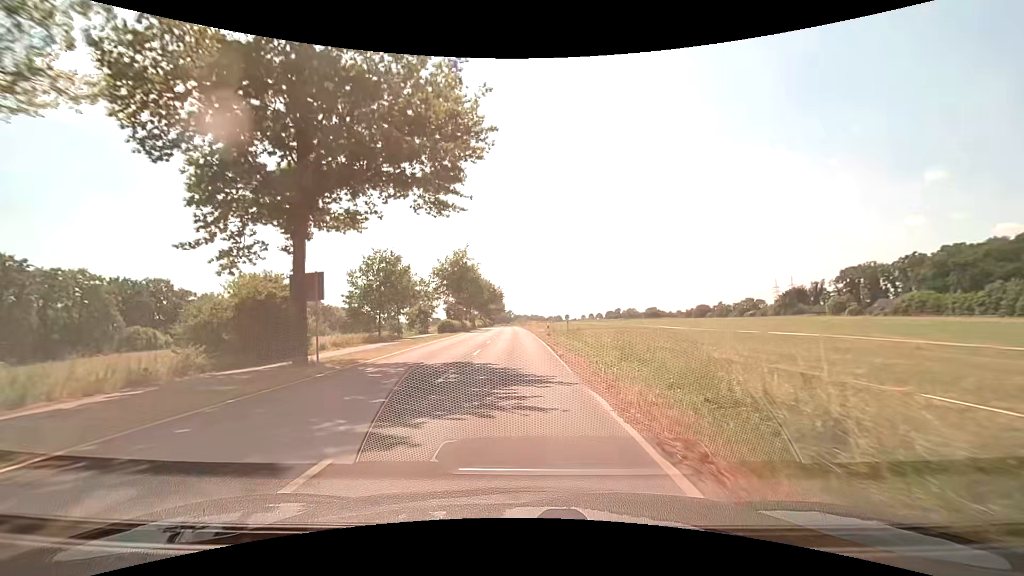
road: unclassified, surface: asphalt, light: Day
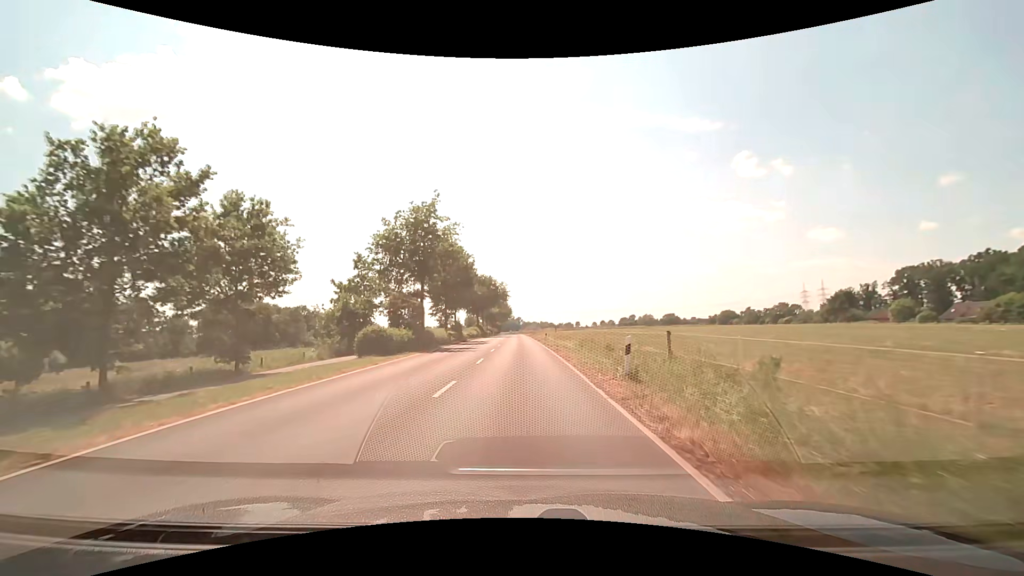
(-0.3, +28.5) m; -1°
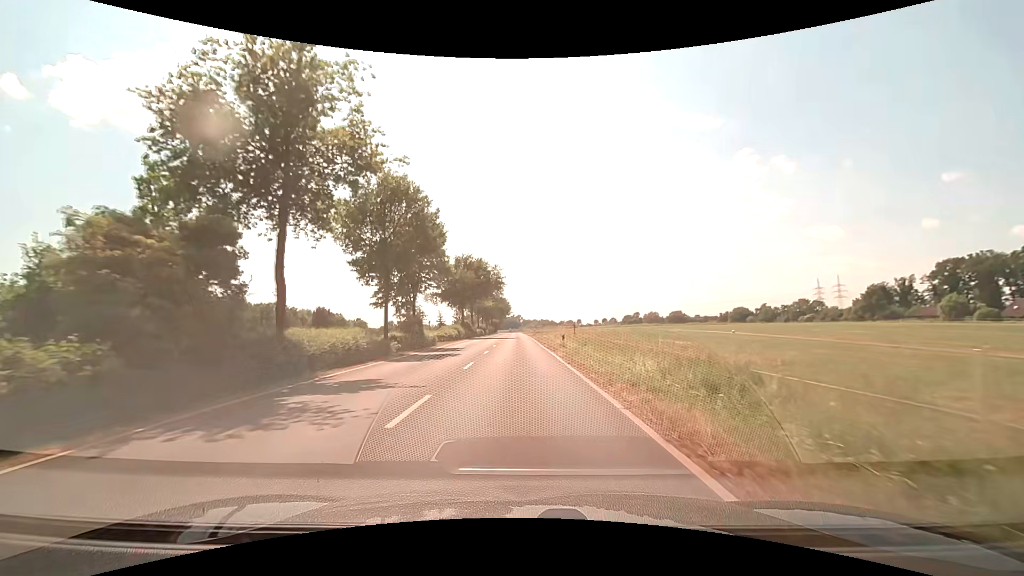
(-0.1, +21.1) m; 0°
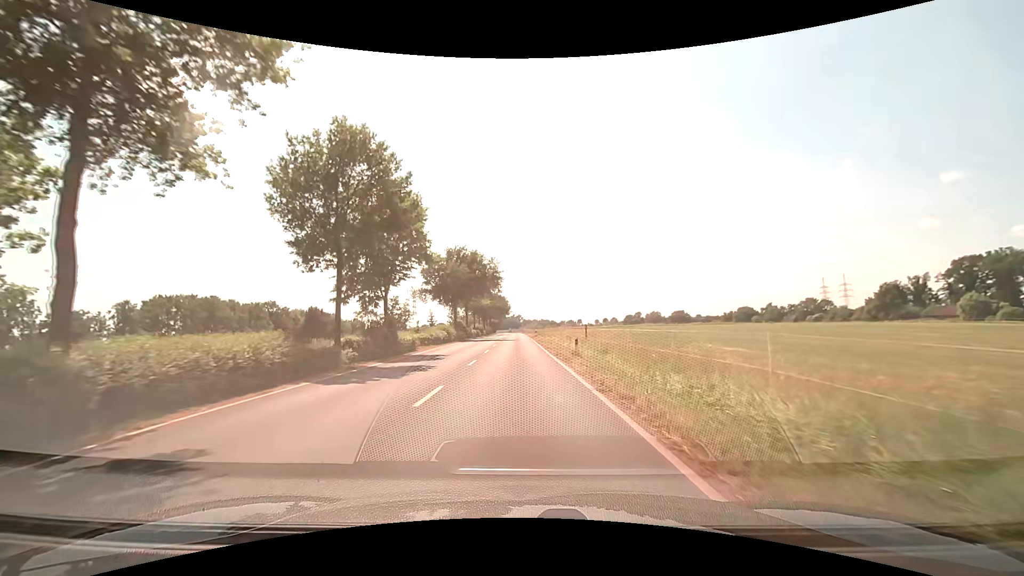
(0.0, +7.1) m; 0°
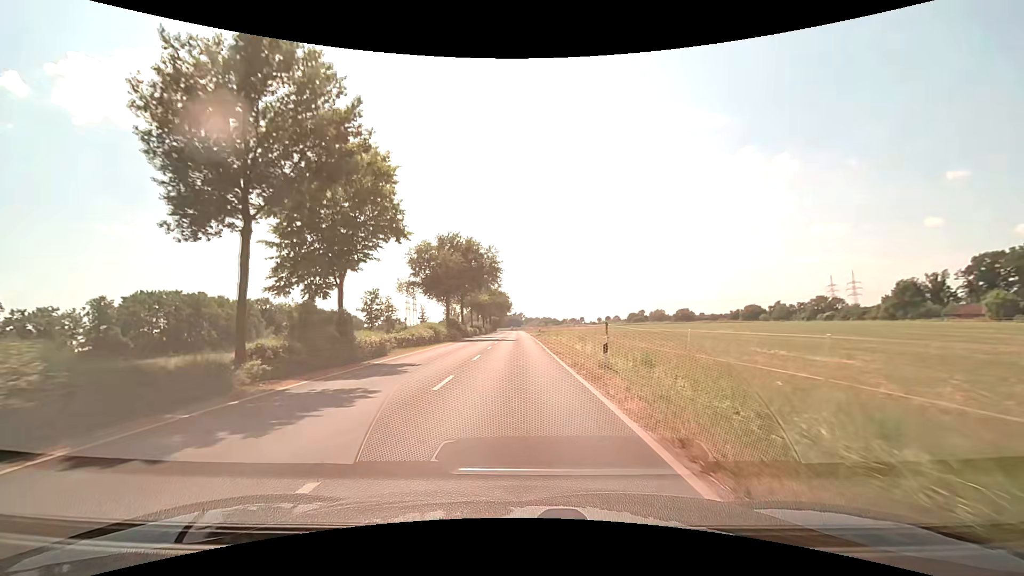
(0.0, +7.1) m; 0°
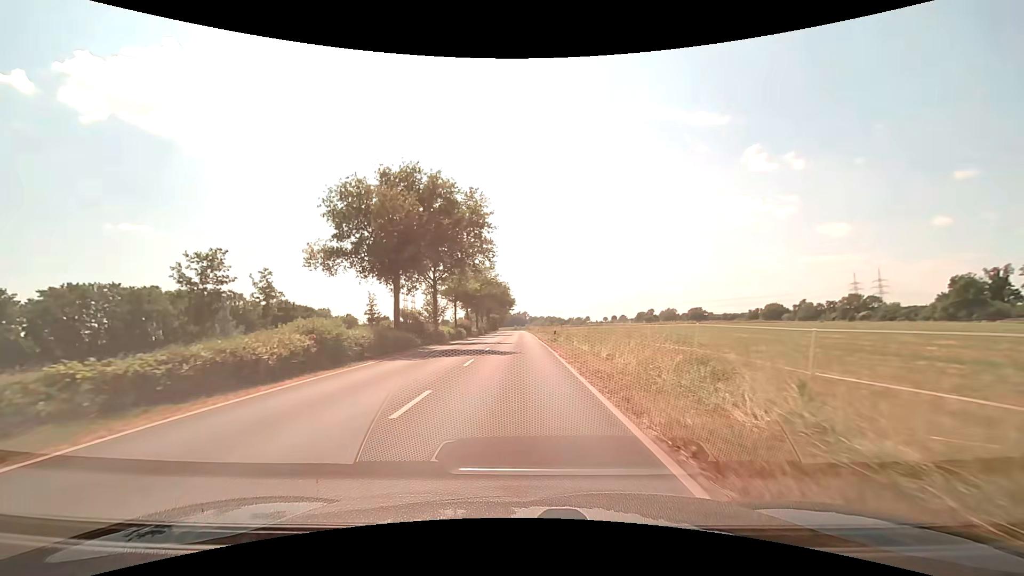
(-0.2, +21.4) m; -1°
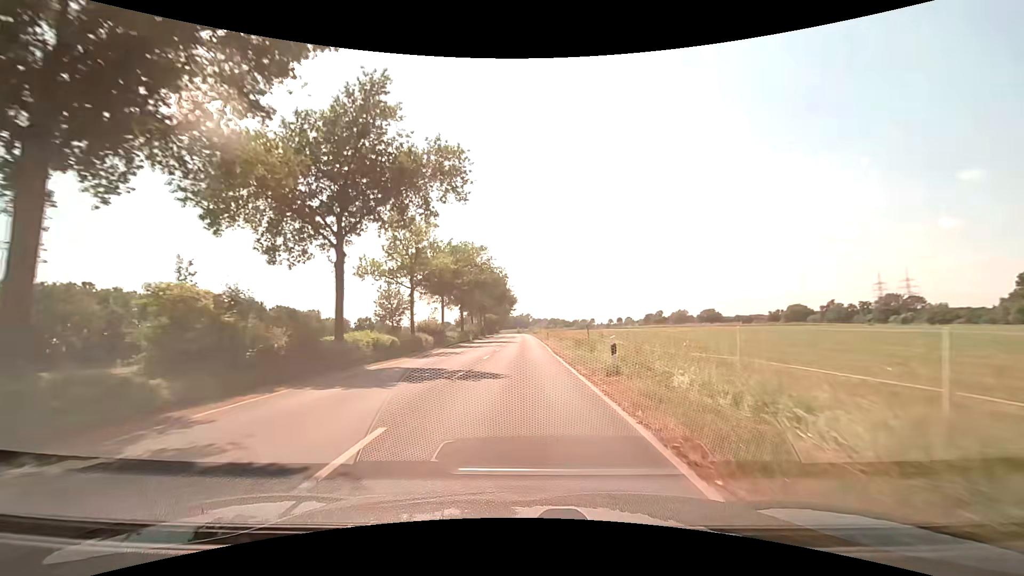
(-0.1, +21.6) m; 0°
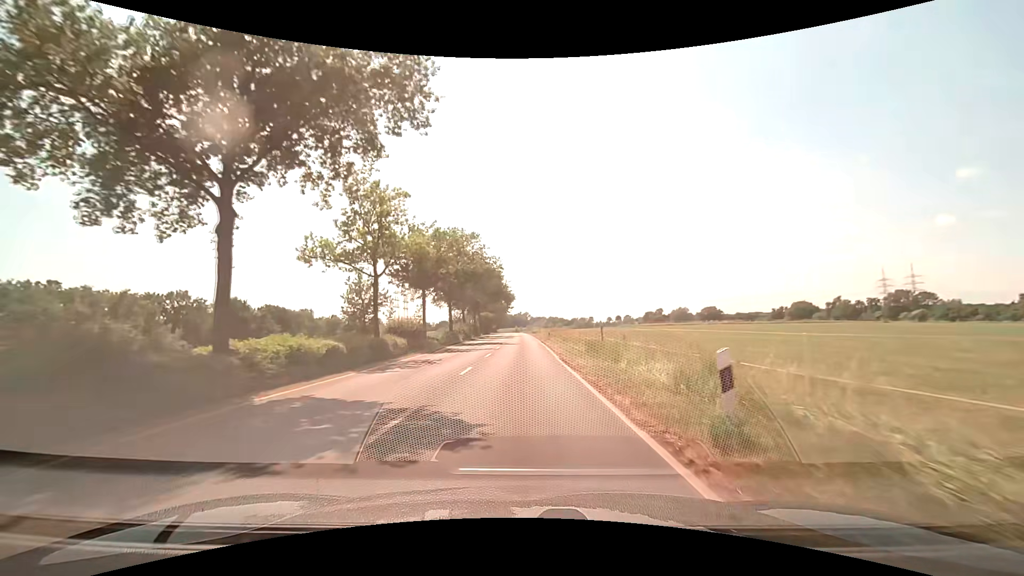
(0.0, +7.2) m; 0°
(0, +10) (0, +20) (0, +30) (0, +40) (0, +50) (0, +60) (0, +70) (-1, +80) (-1, +90) (-1, +100) m
